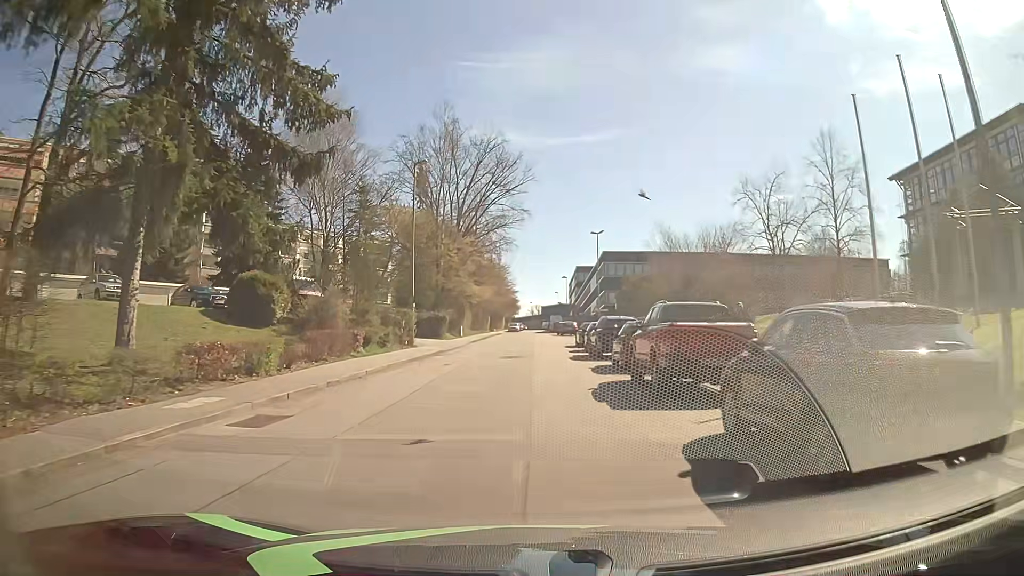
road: residential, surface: asphalt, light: Day
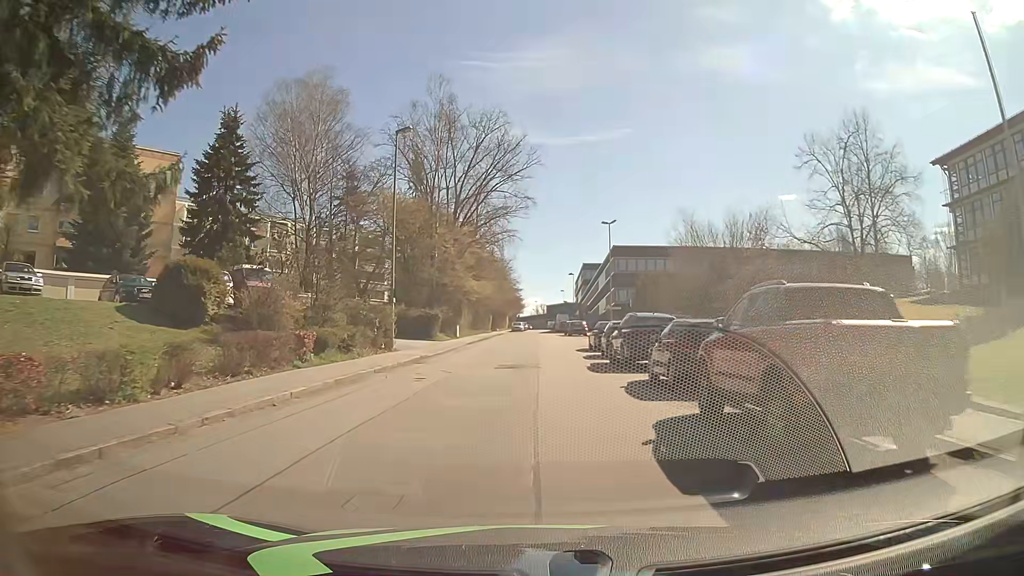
(-0.1, +6.4) m; -1°
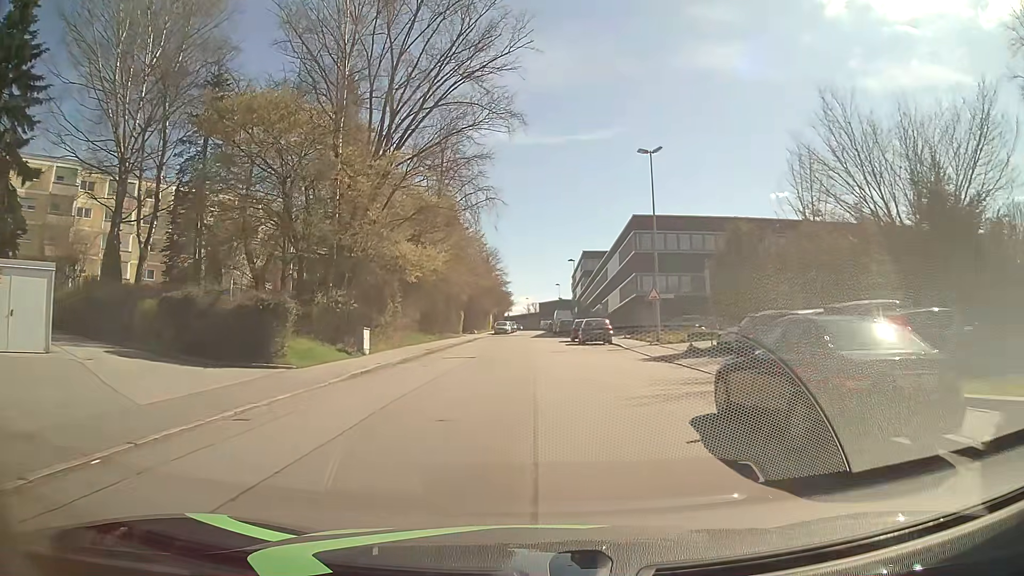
(+0.3, +25.9) m; +1°
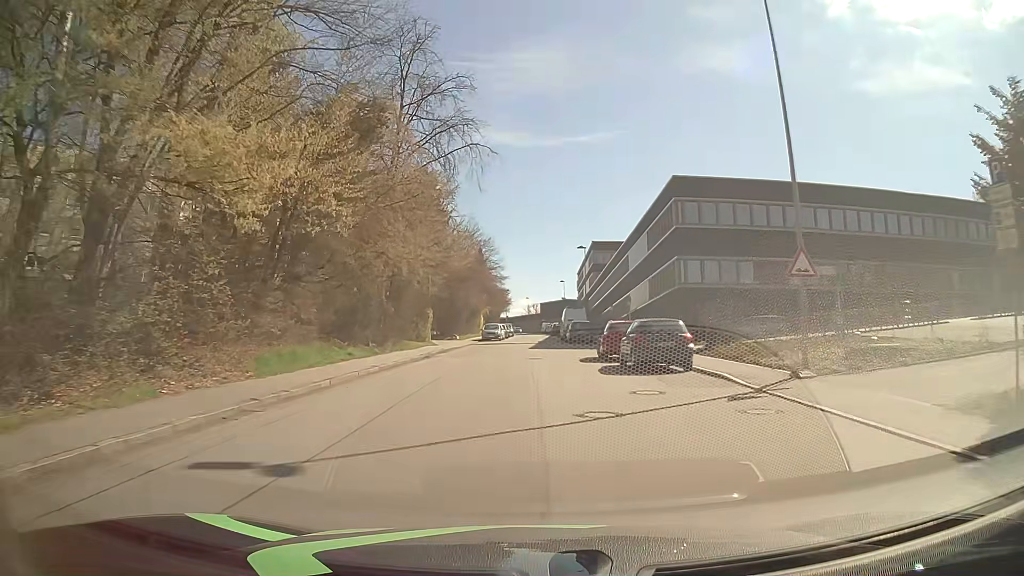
(0.0, +19.2) m; 0°
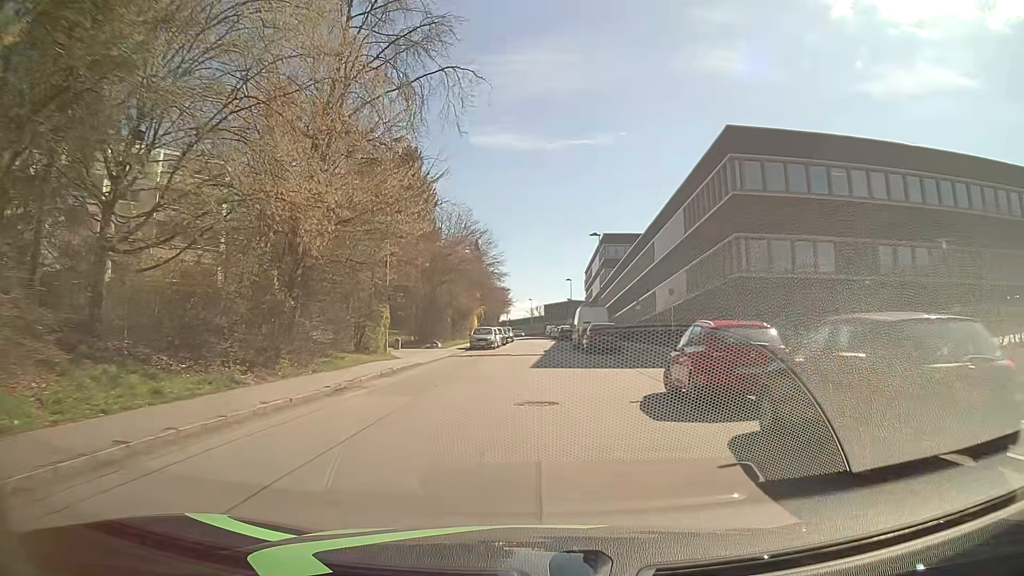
(0.0, +13.4) m; 0°
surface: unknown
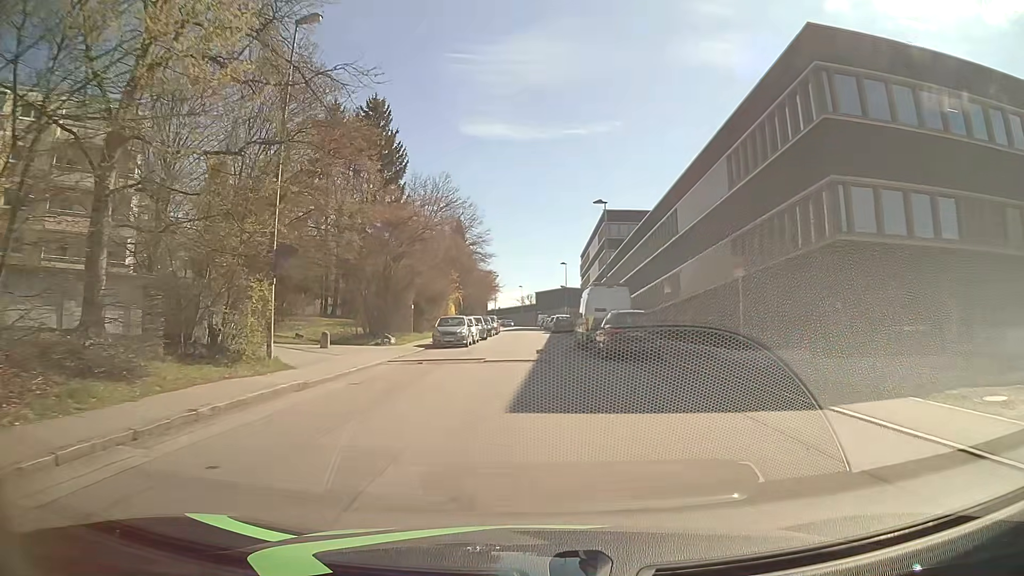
(+0.1, +12.1) m; +1°
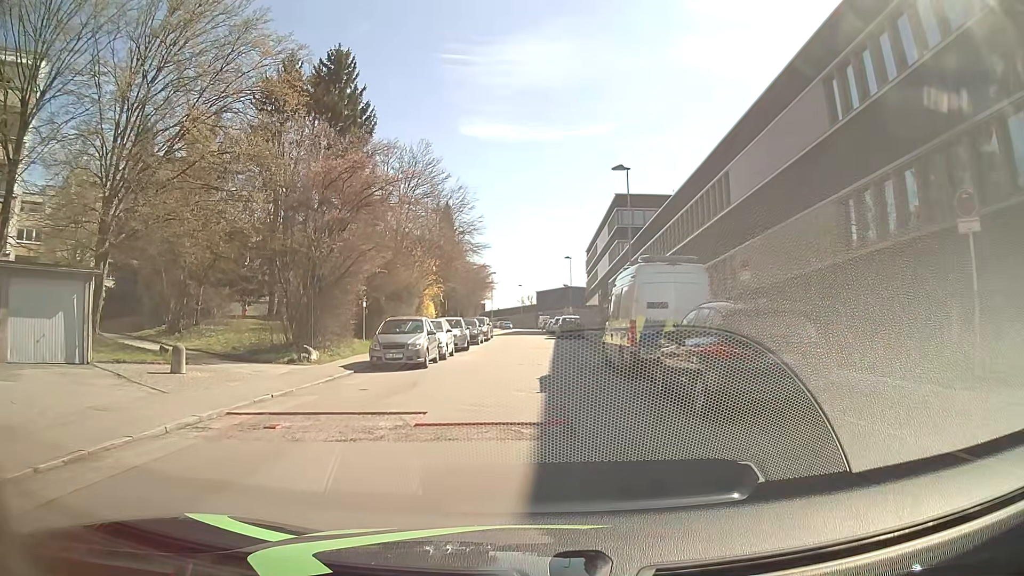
(0.0, +11.6) m; 0°
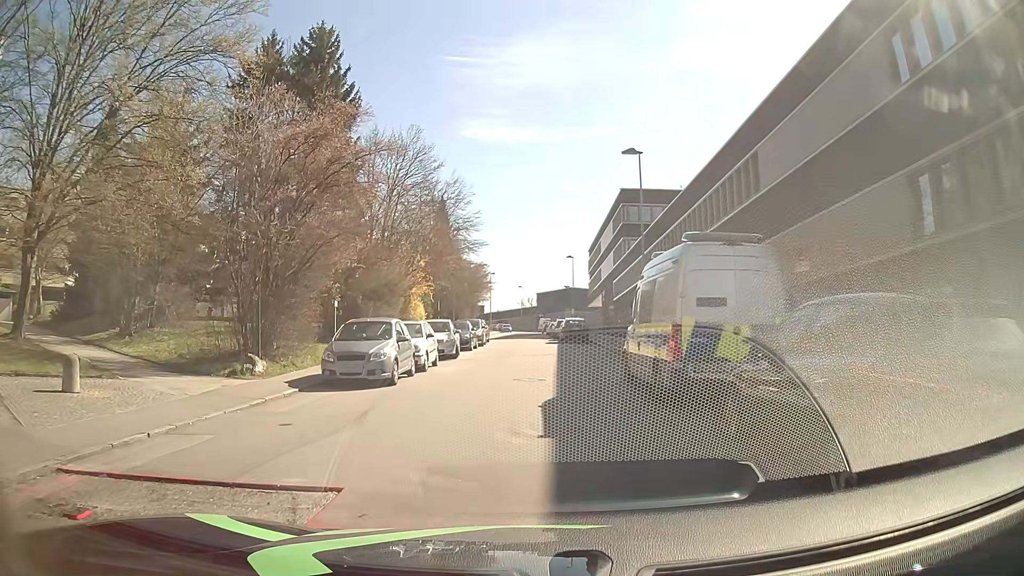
(0.0, +4.3) m; 0°
